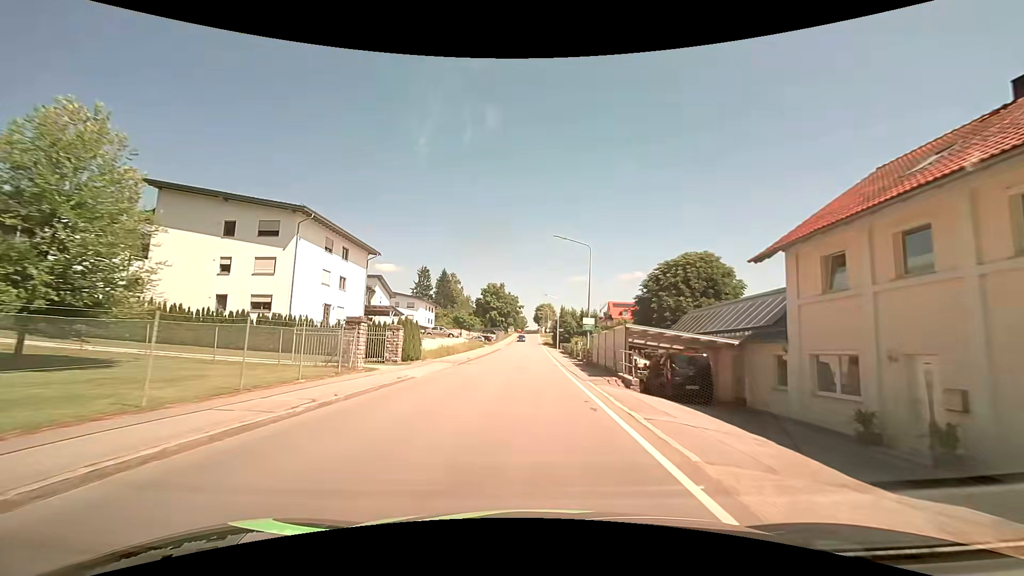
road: tertiary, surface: asphalt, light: Day
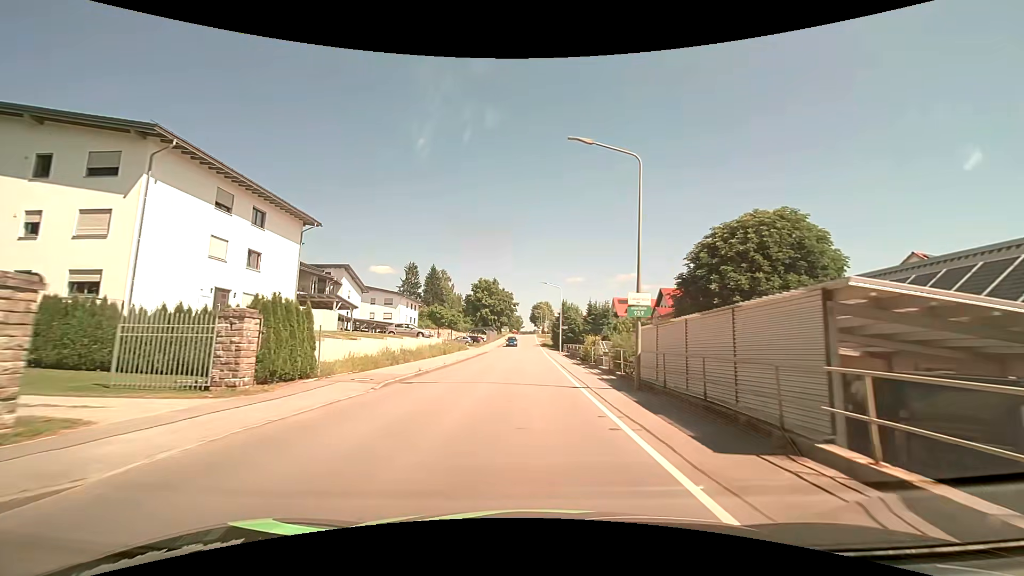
(0.0, +14.6) m; +1°
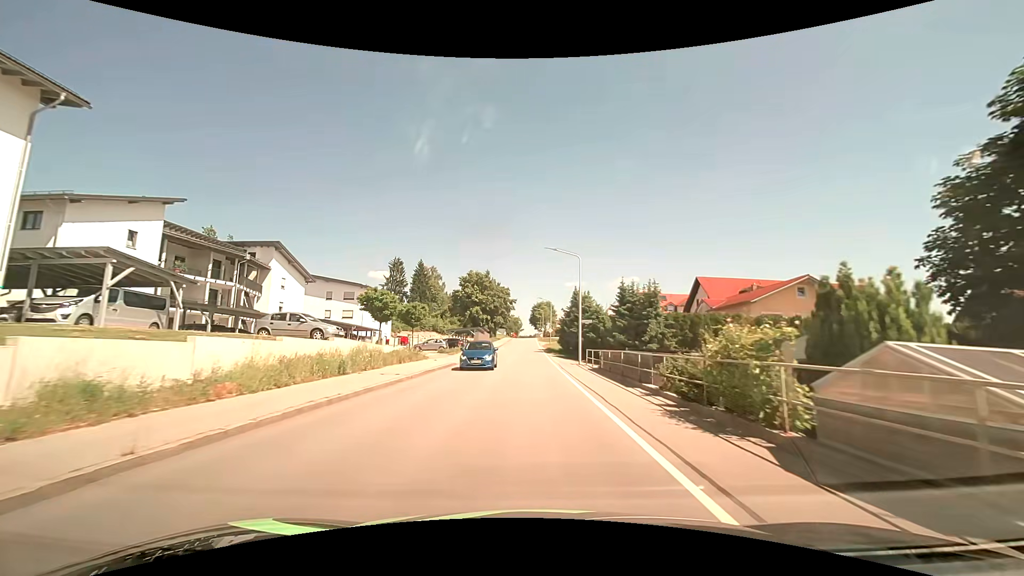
(0.0, +21.7) m; 0°
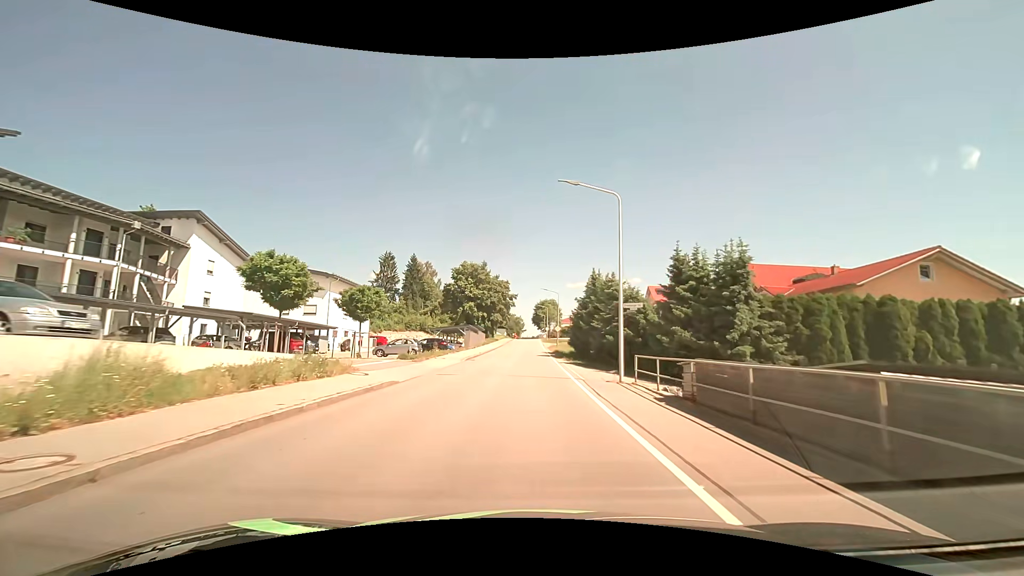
(-0.1, +14.2) m; -1°
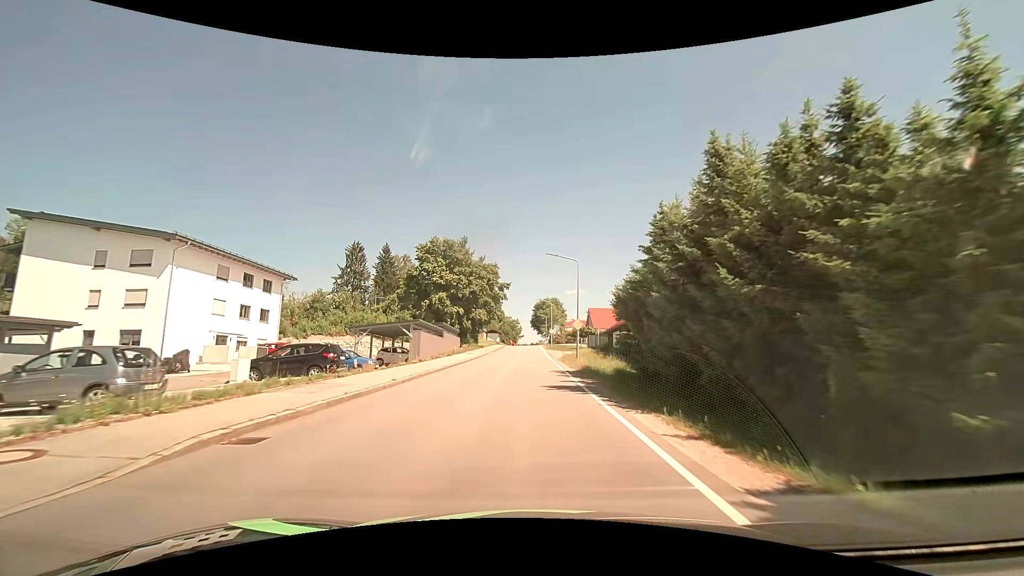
(+0.1, +28.0) m; 0°
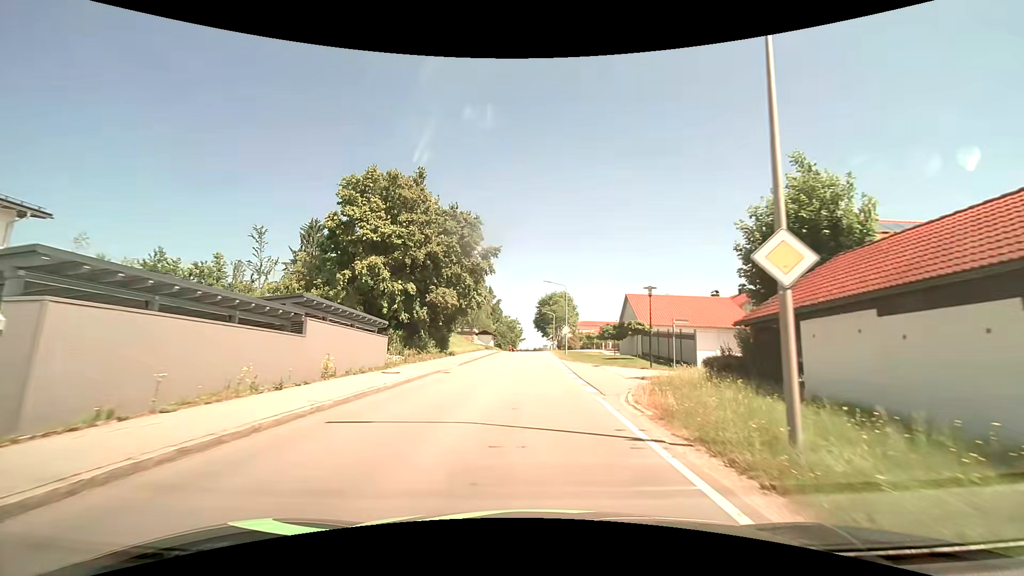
(+0.1, +27.9) m; 0°
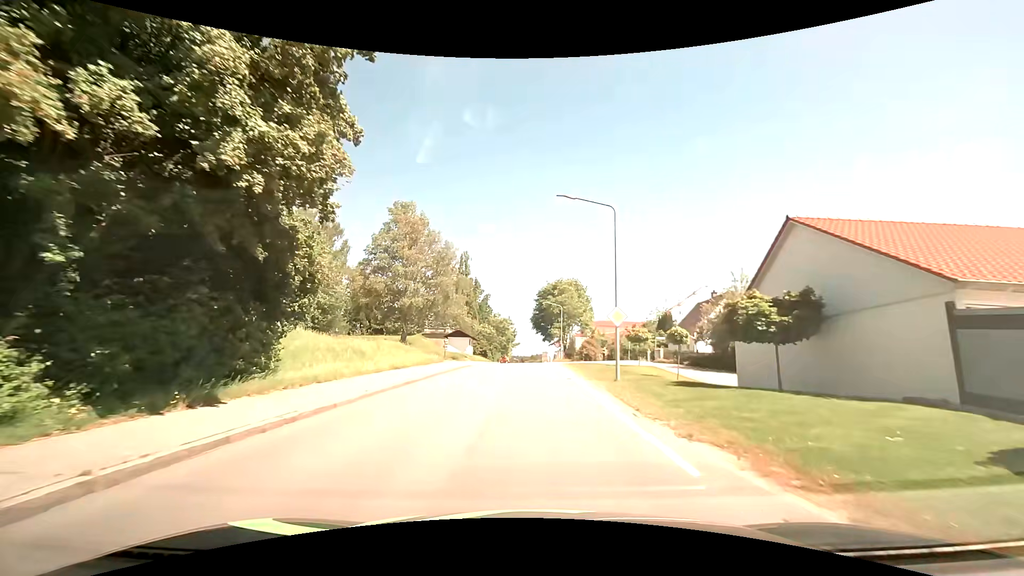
(+0.2, +30.8) m; +1°
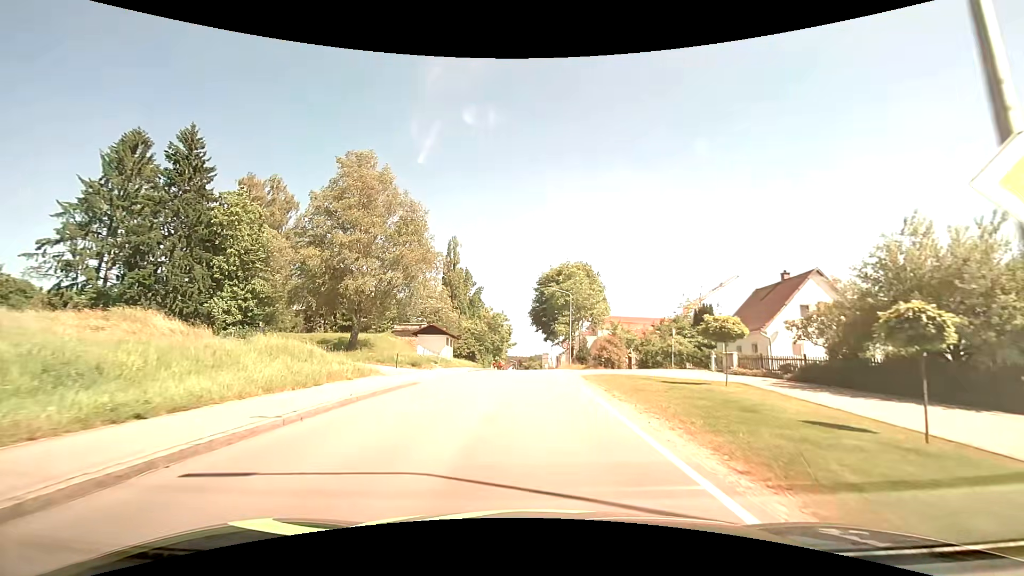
(0.0, +16.3) m; 0°
(0, +10) (0, +20) (0, +30) (0, +40) (0, +50) (0, +60) (0, +70) (0, +80) (0, +90) (0, +100) m
